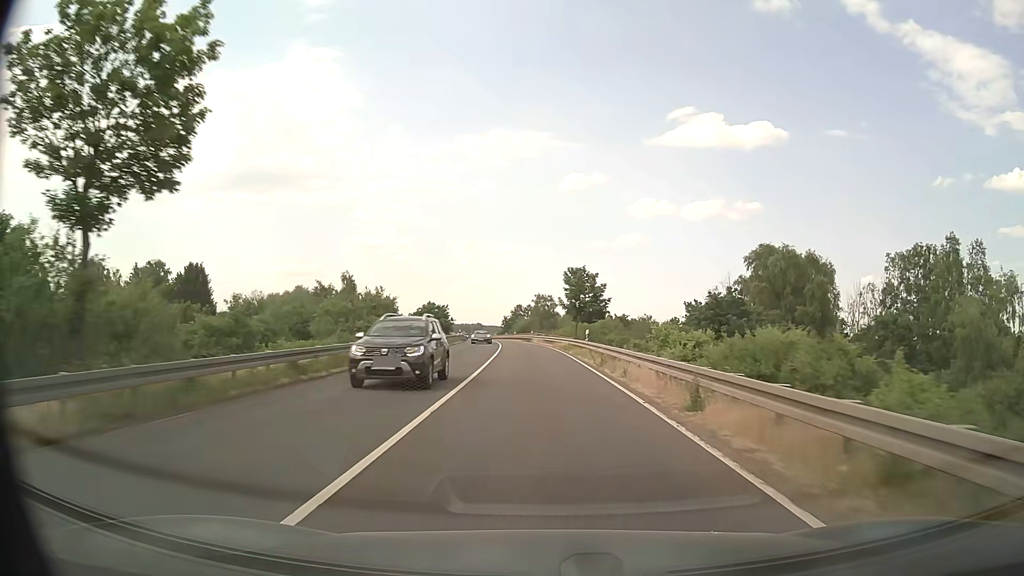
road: primary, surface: asphalt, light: Day
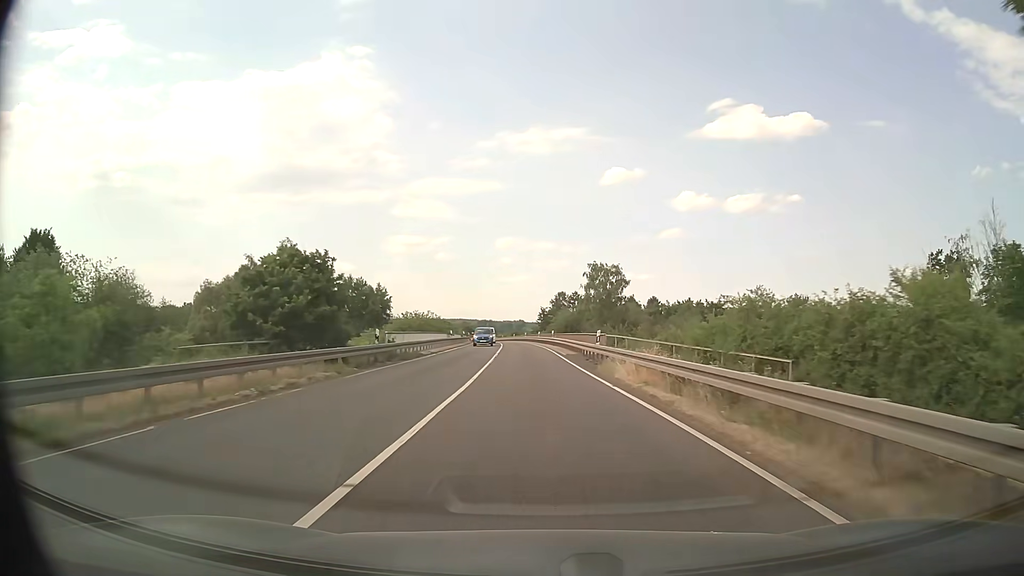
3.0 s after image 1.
(-1.7, +54.3) m; -4°
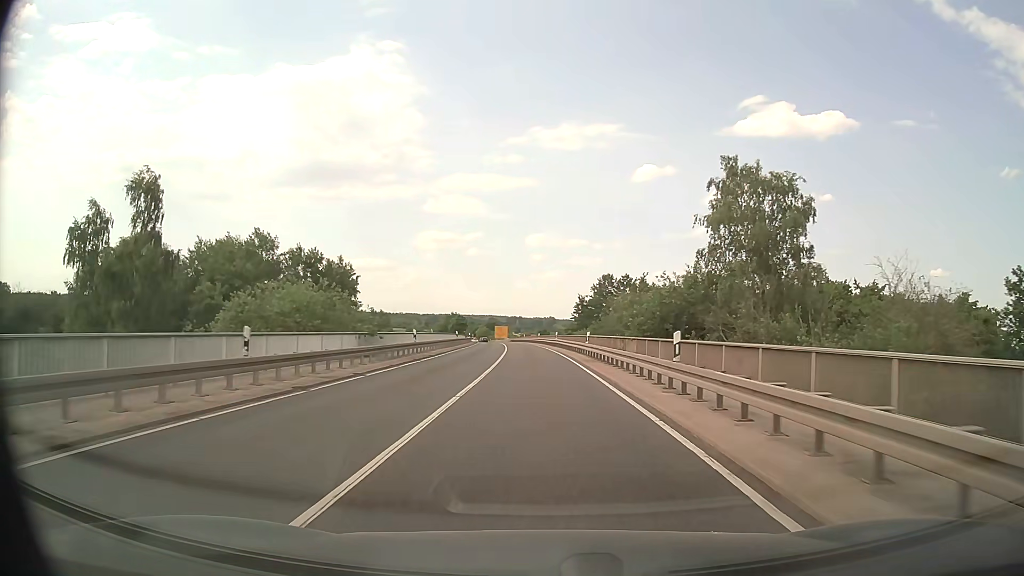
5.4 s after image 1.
(-1.1, +42.7) m; -3°
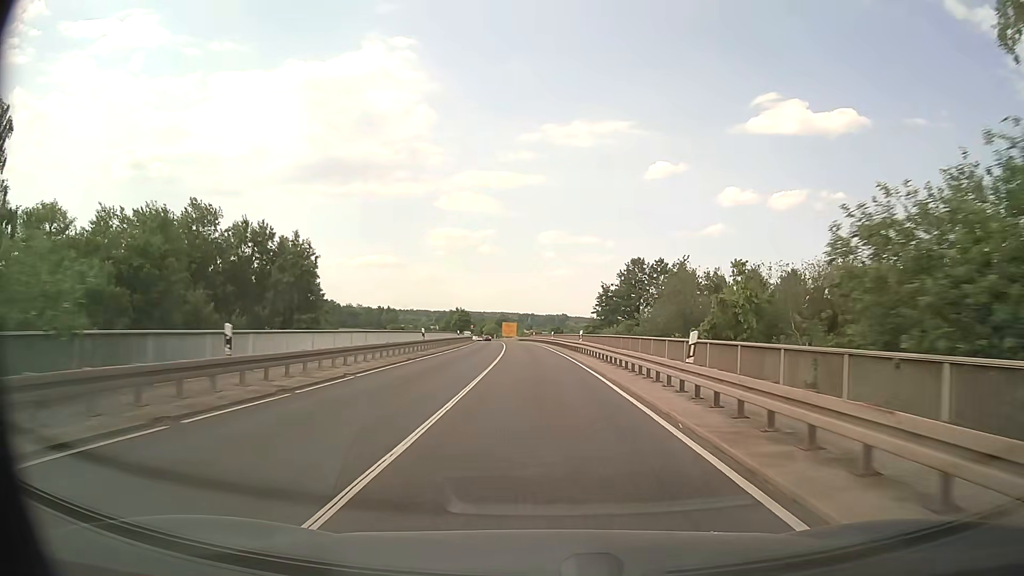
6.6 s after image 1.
(-0.2, +21.0) m; -1°
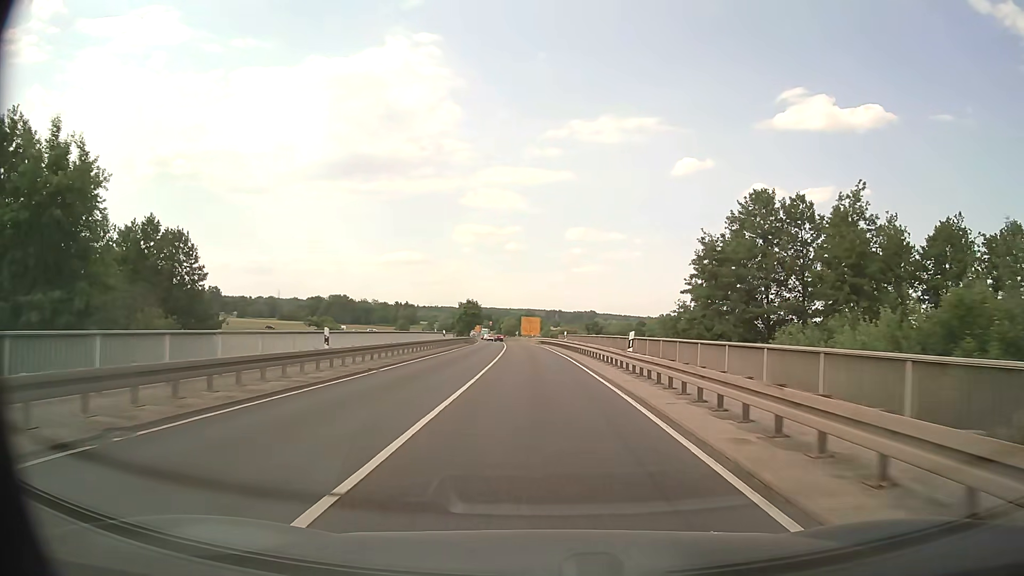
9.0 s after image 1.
(-0.8, +41.7) m; -2°
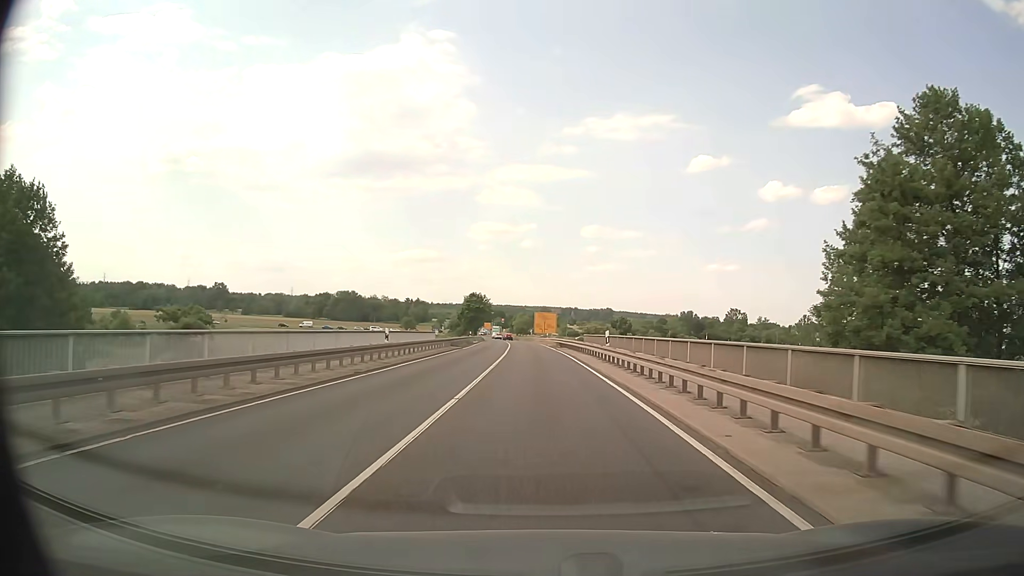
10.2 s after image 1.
(-0.2, +20.9) m; -1°
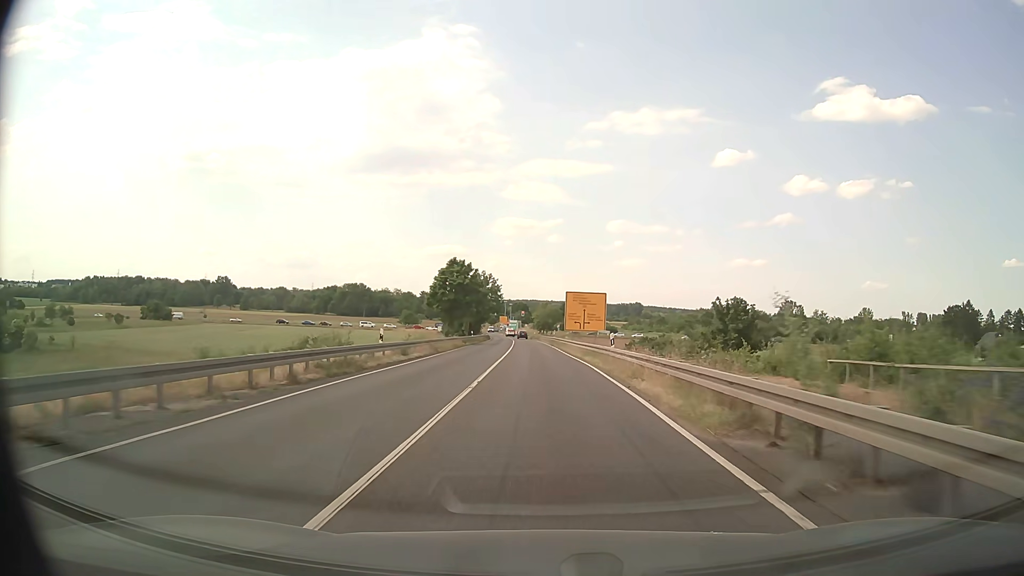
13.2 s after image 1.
(-1.1, +52.0) m; -2°
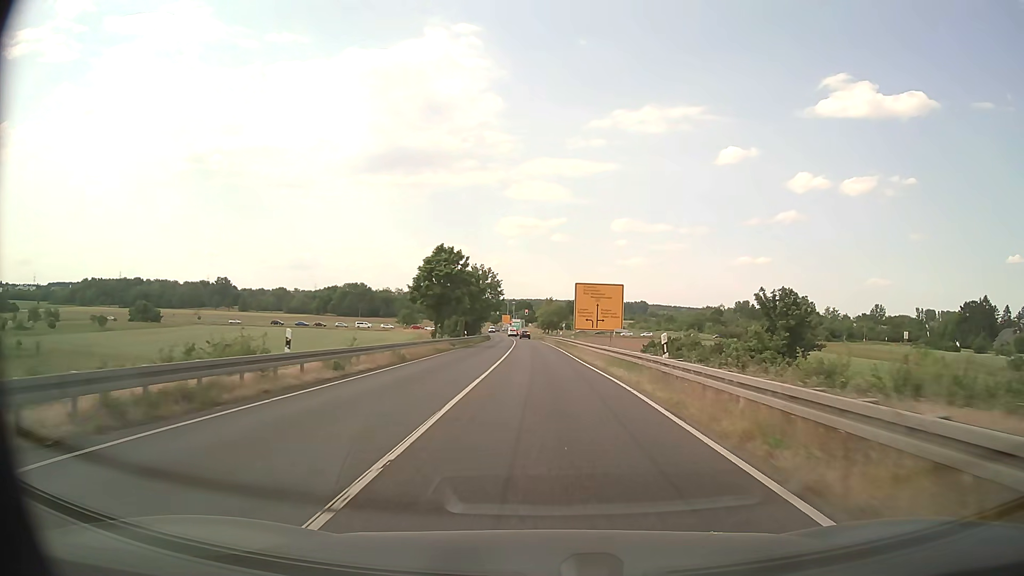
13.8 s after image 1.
(0.0, +10.3) m; 0°
